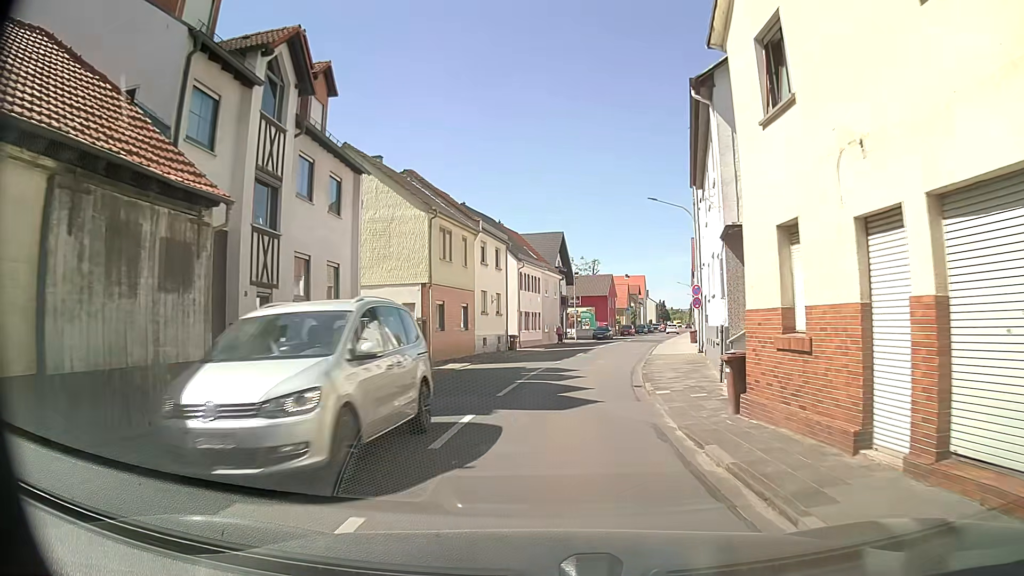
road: tertiary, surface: asphalt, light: Day
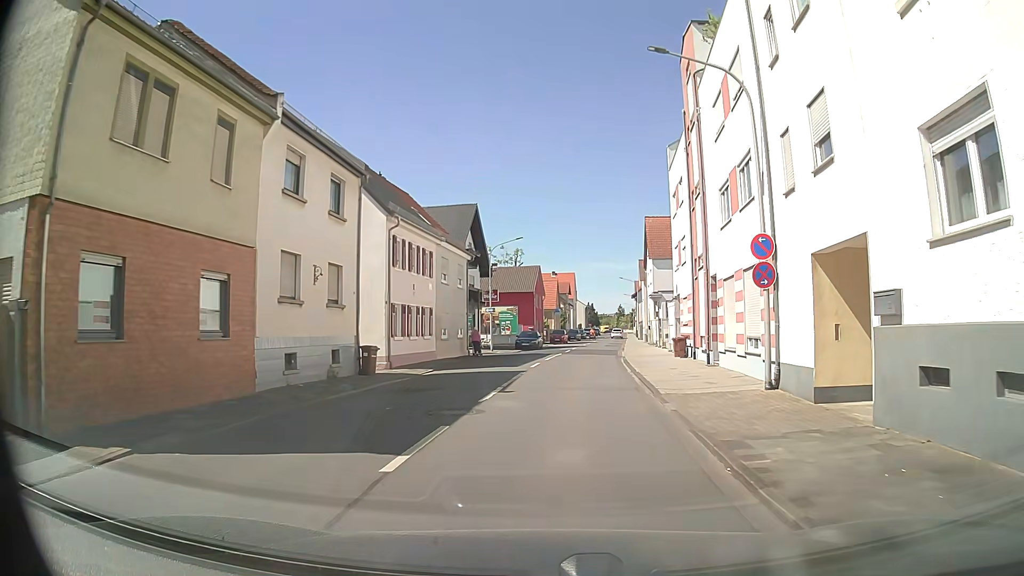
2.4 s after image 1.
(+0.7, +19.3) m; +6°
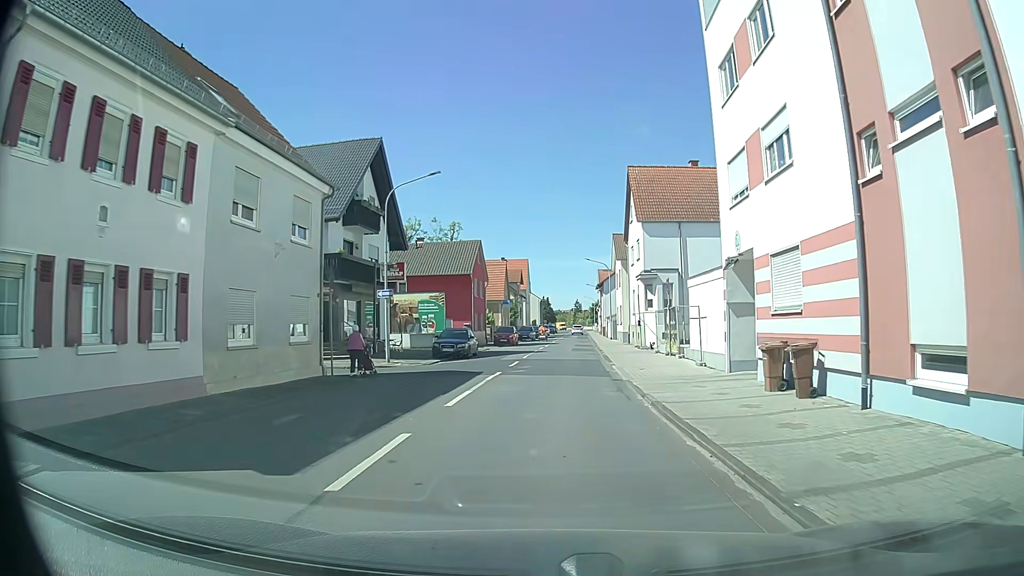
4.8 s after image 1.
(+0.9, +18.9) m; +3°
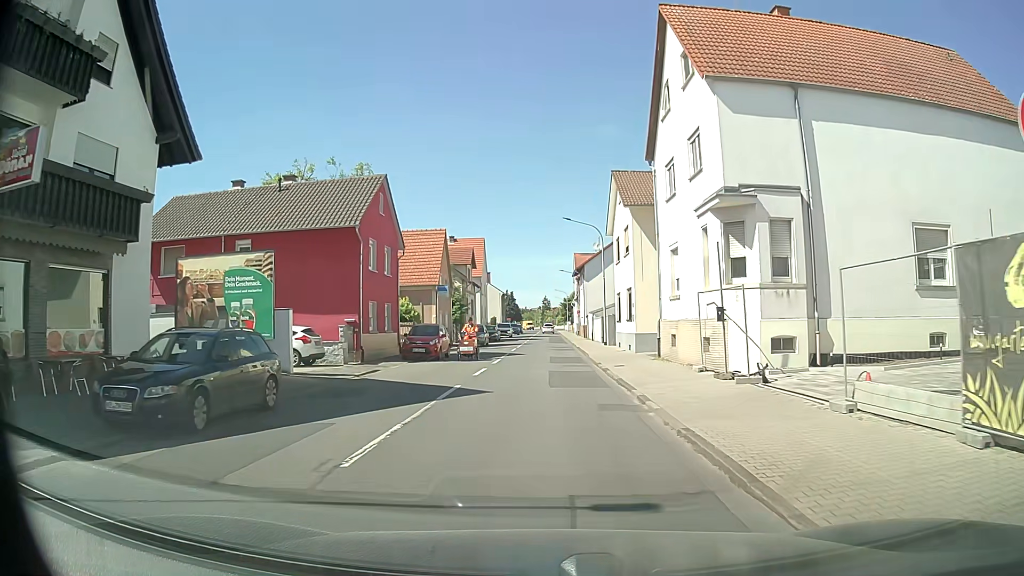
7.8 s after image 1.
(+1.2, +23.4) m; +4°
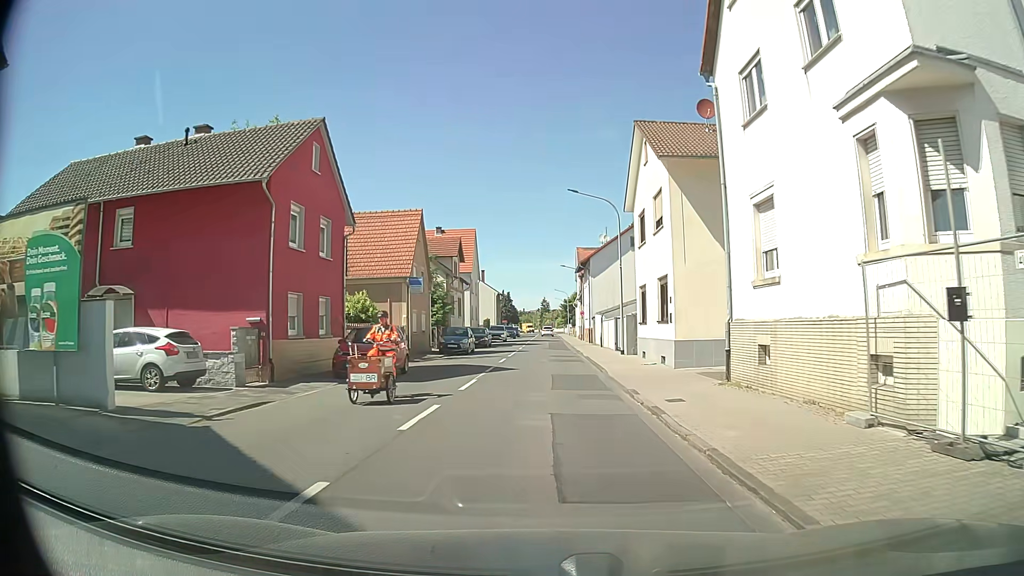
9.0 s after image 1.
(0.0, +9.3) m; 0°
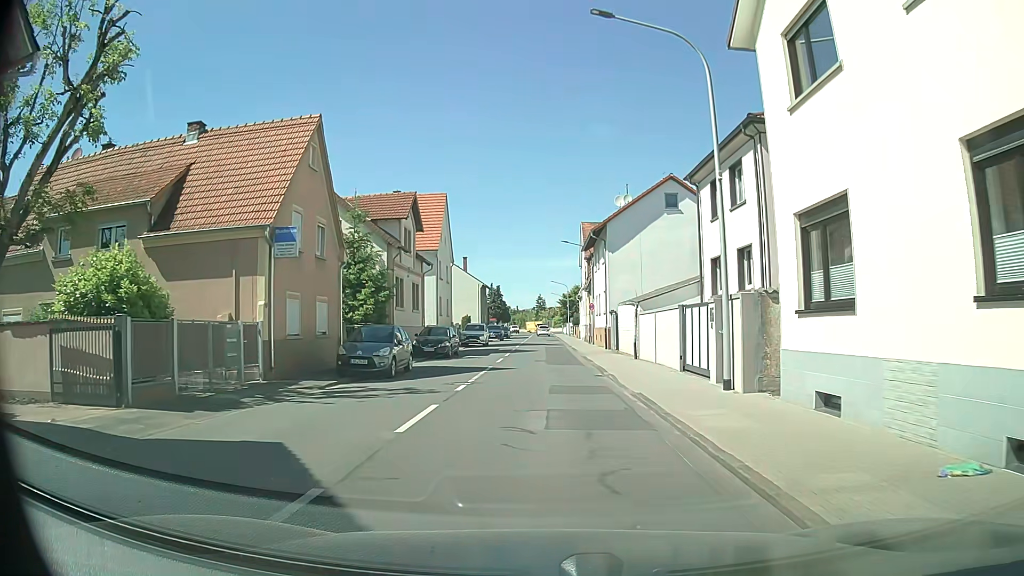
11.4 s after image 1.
(-0.1, +18.4) m; 0°
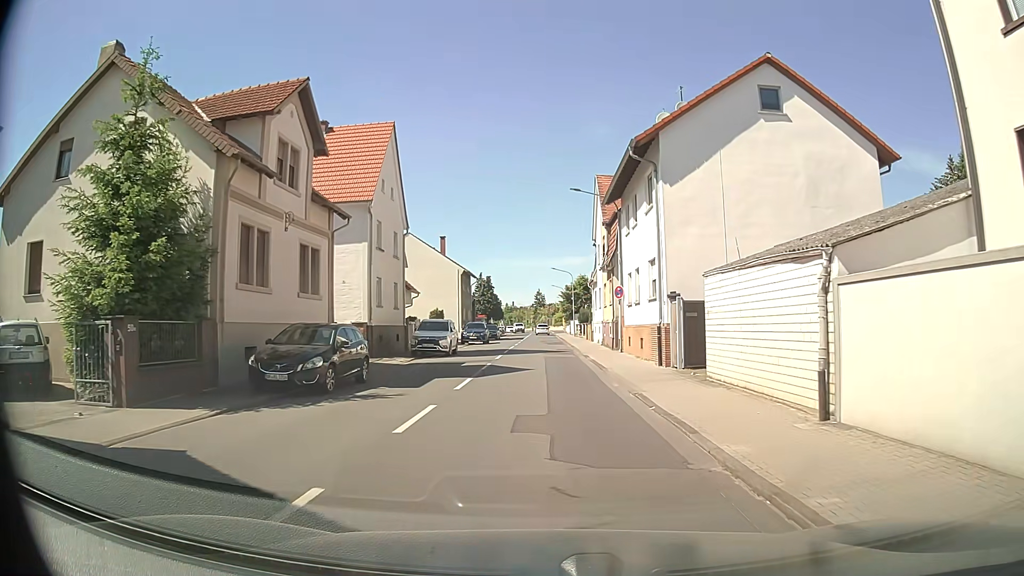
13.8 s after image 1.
(+0.2, +18.2) m; +1°
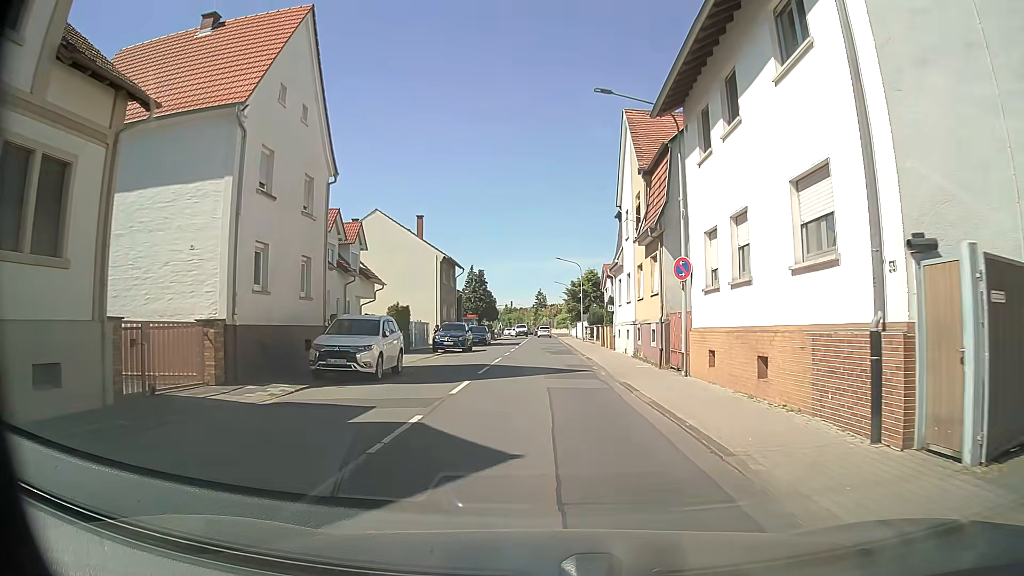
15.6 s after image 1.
(-0.1, +13.6) m; 0°
(0, +10) (0, +20) (0, +30) (0, +40) (0, +50) (0, +60) (0, +70) (0, +80) (0, +90) (0, +100) m
